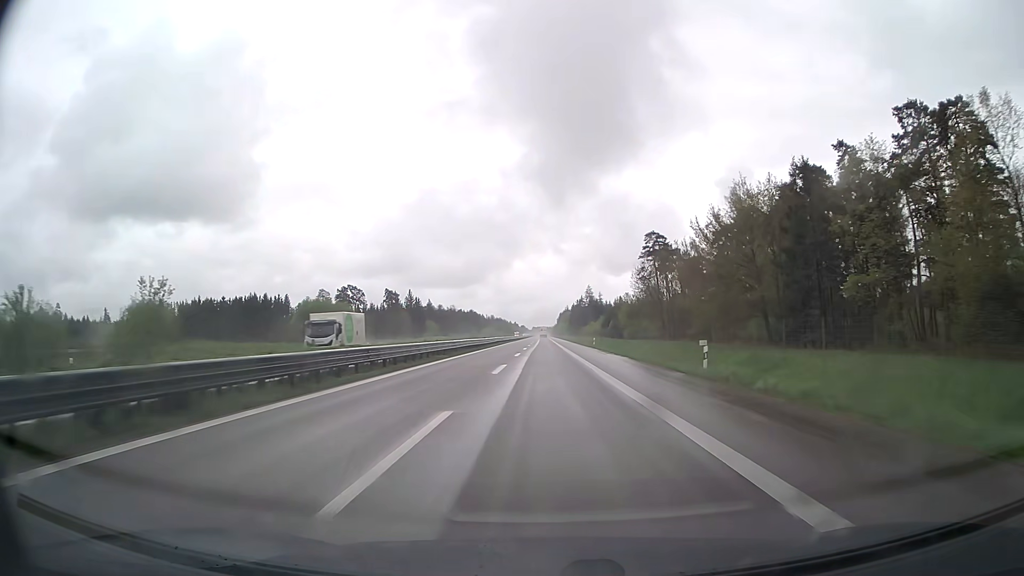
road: trunk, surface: asphalt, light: Day
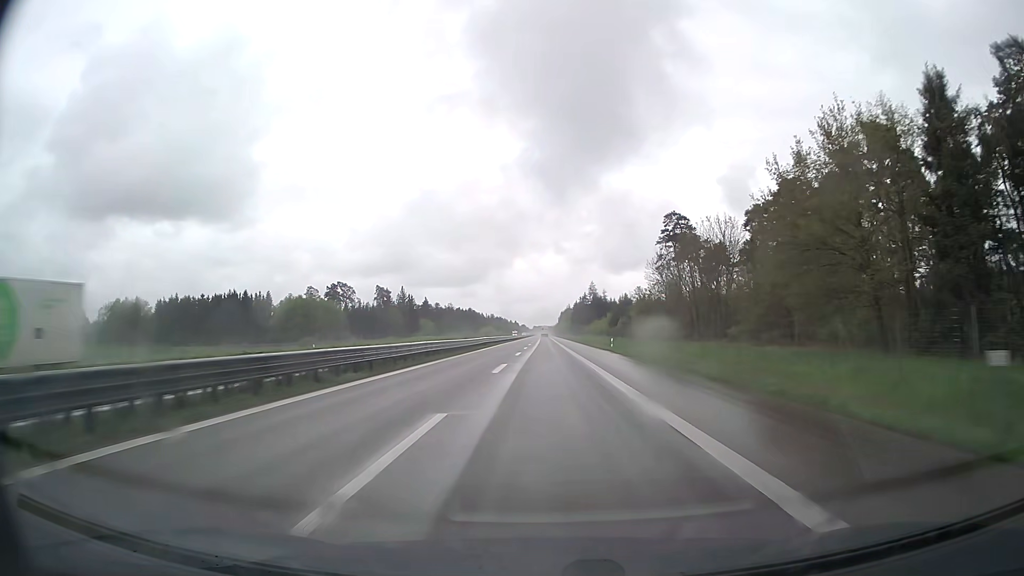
(0.0, +18.2) m; 0°
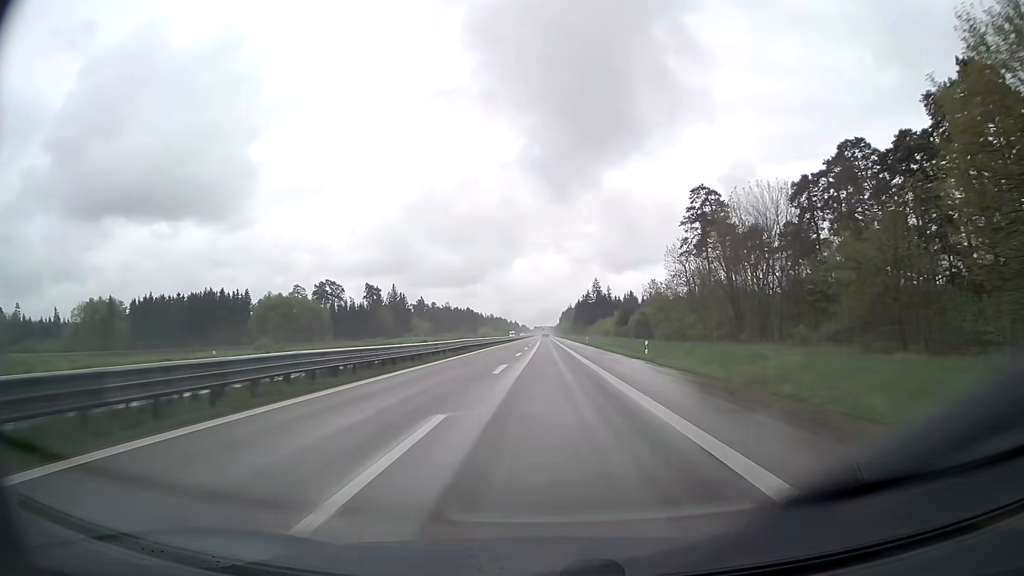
(0.0, +18.3) m; 0°
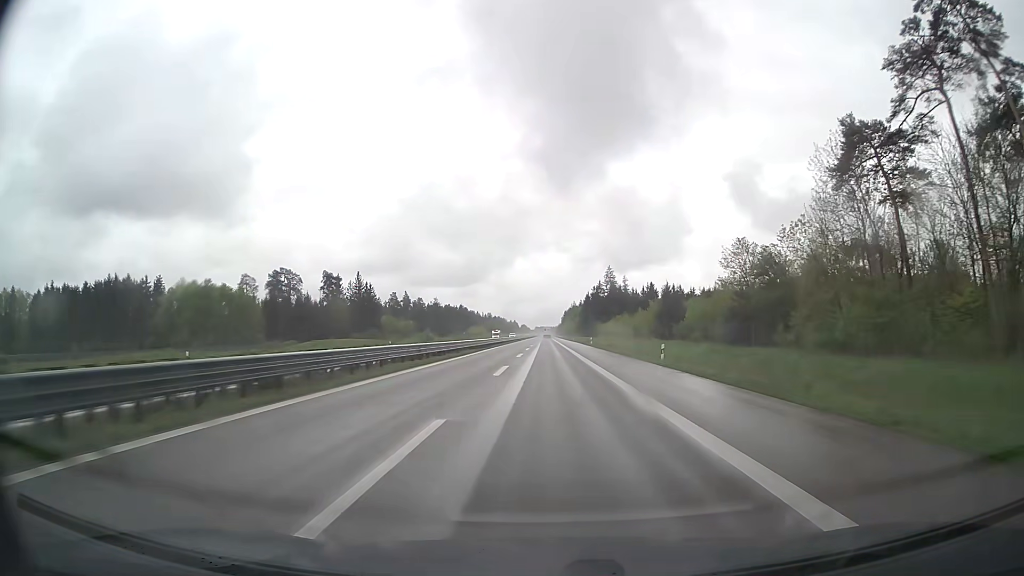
(-0.1, +54.9) m; 0°
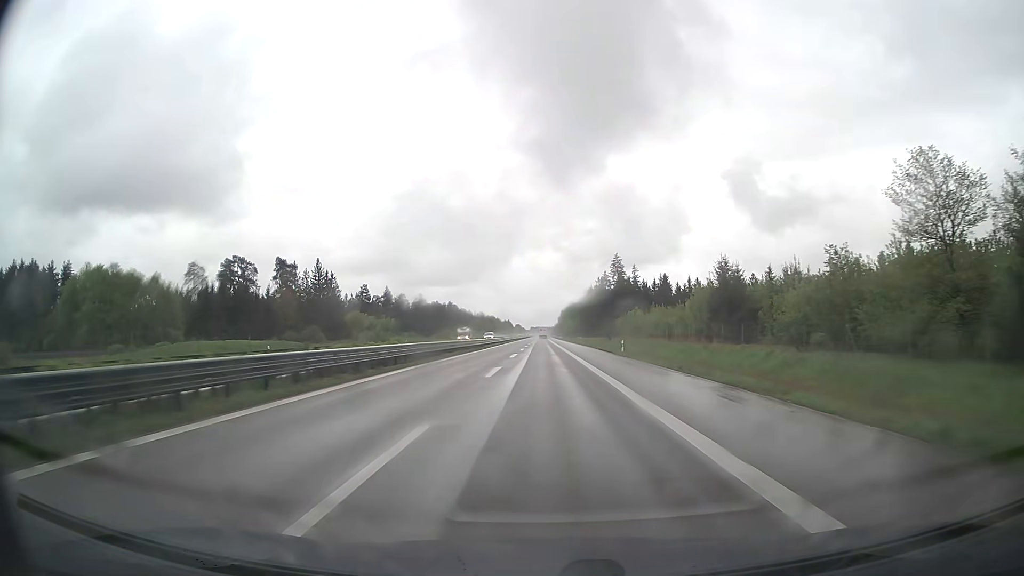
(+0.1, +36.6) m; 0°
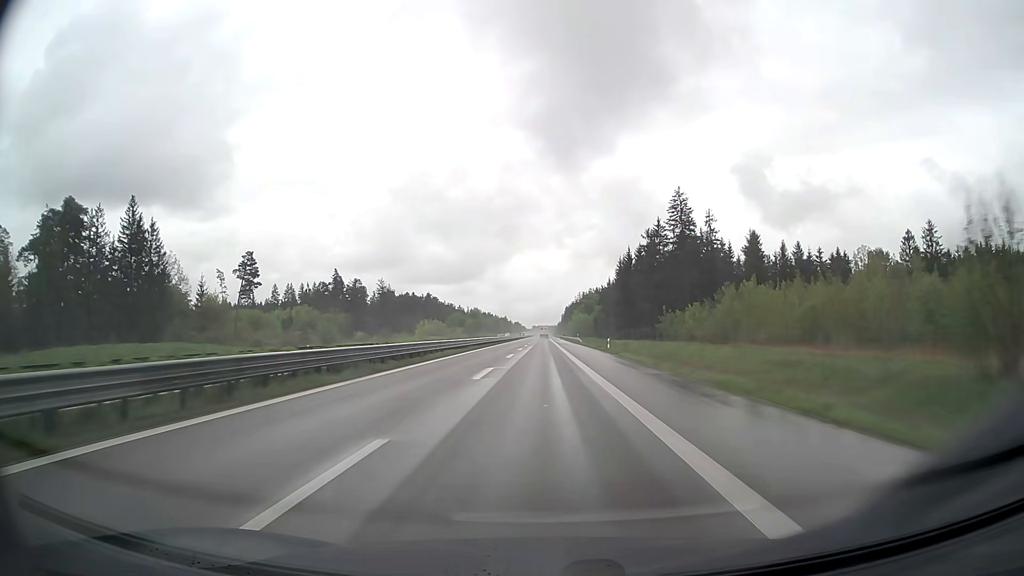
(-0.1, +91.8) m; 0°
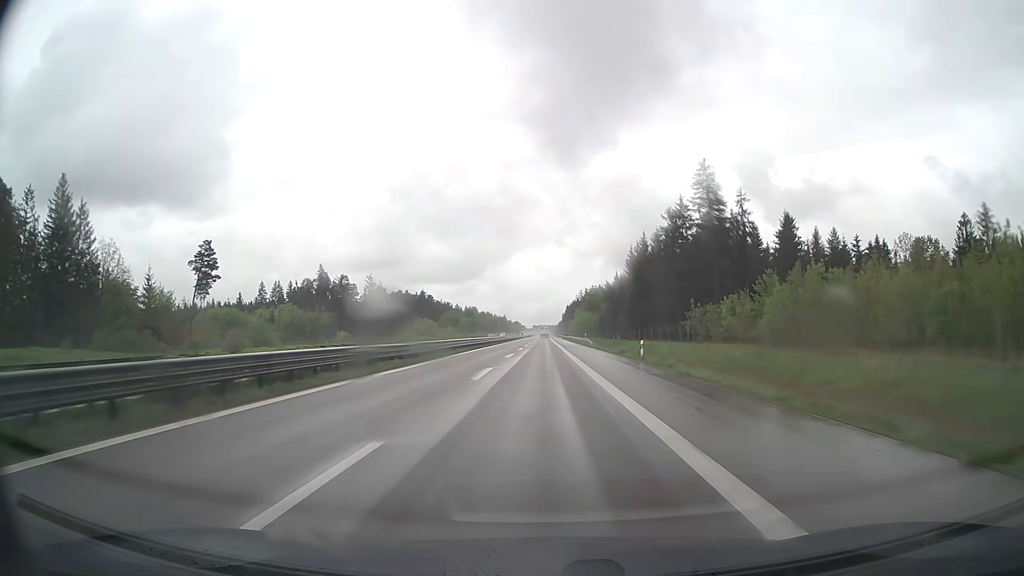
(0.0, +18.4) m; 0°
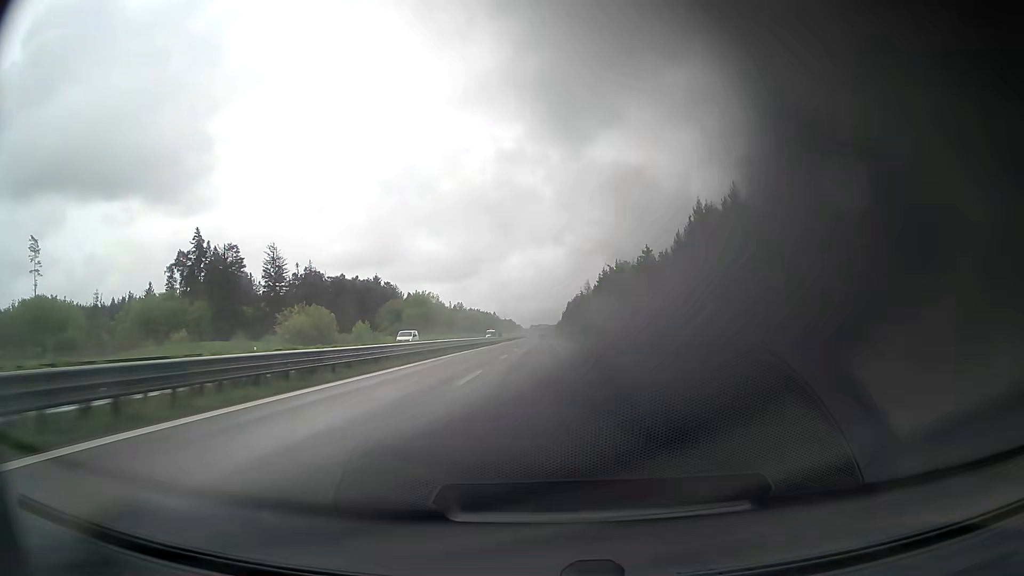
(+0.1, +92.0) m; 0°
(0, +10) (0, +20) (0, +30) (0, +40) (0, +50) (0, +60) (0, +70) (0, +80) (0, +90) (0, +100) m
